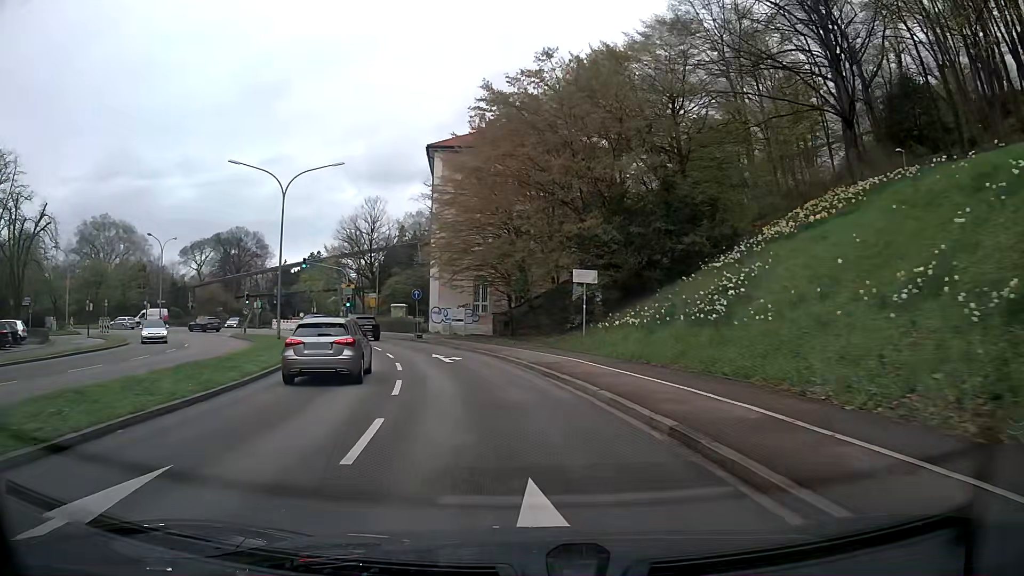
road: primary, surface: asphalt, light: Day
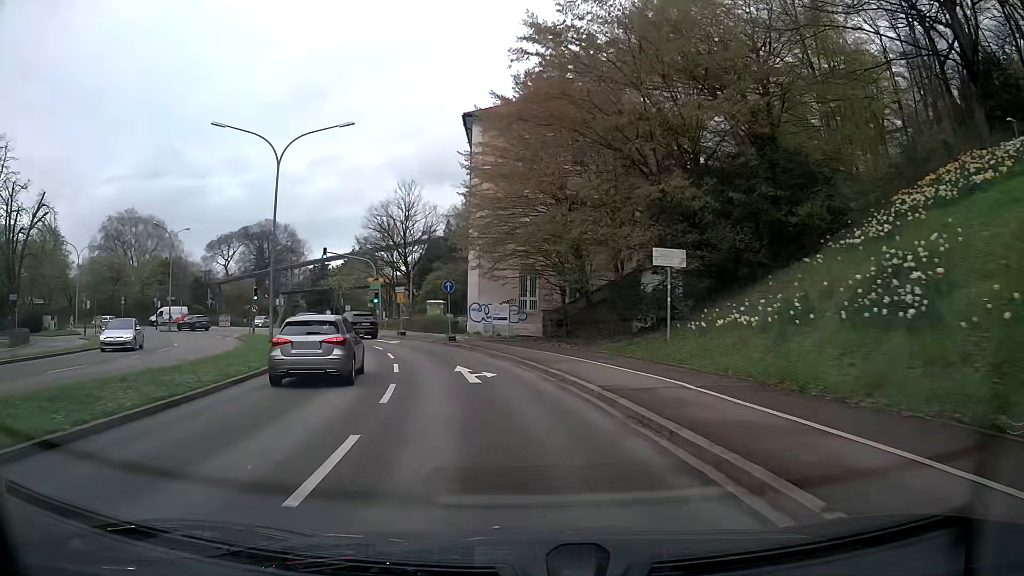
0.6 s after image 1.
(-0.4, +7.7) m; -5°
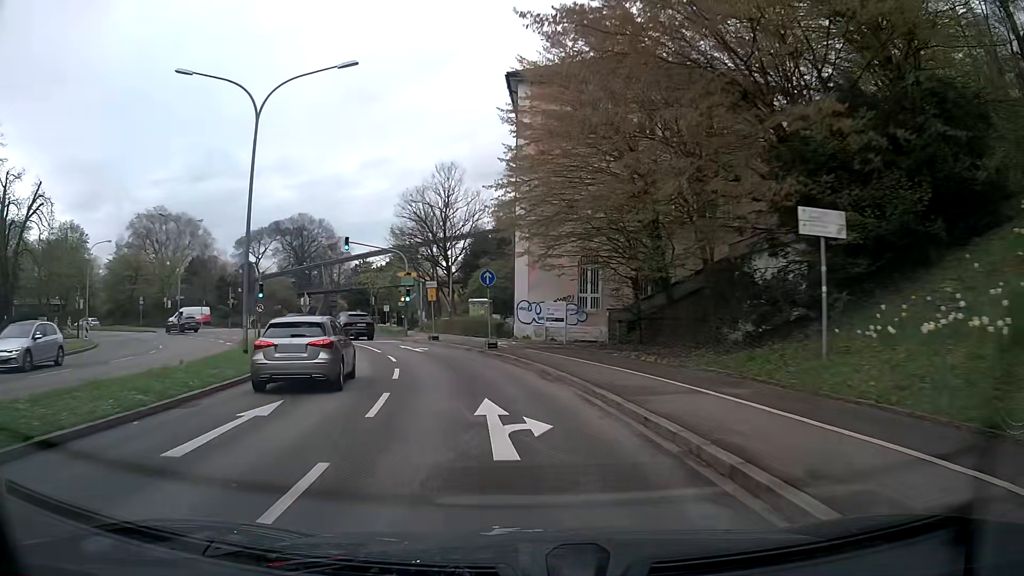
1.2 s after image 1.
(-0.3, +7.7) m; -5°
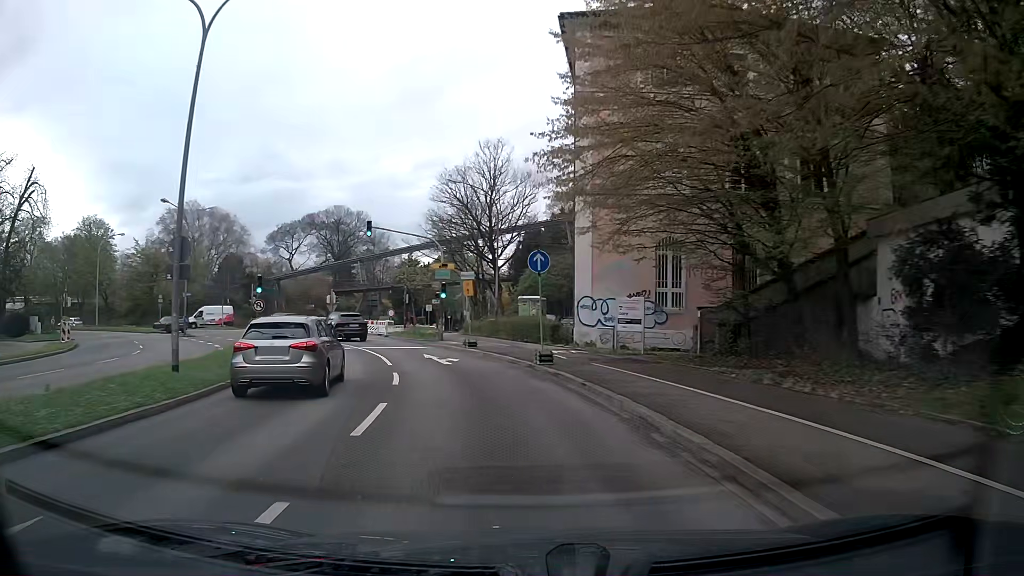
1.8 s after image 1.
(-0.2, +7.5) m; -4°
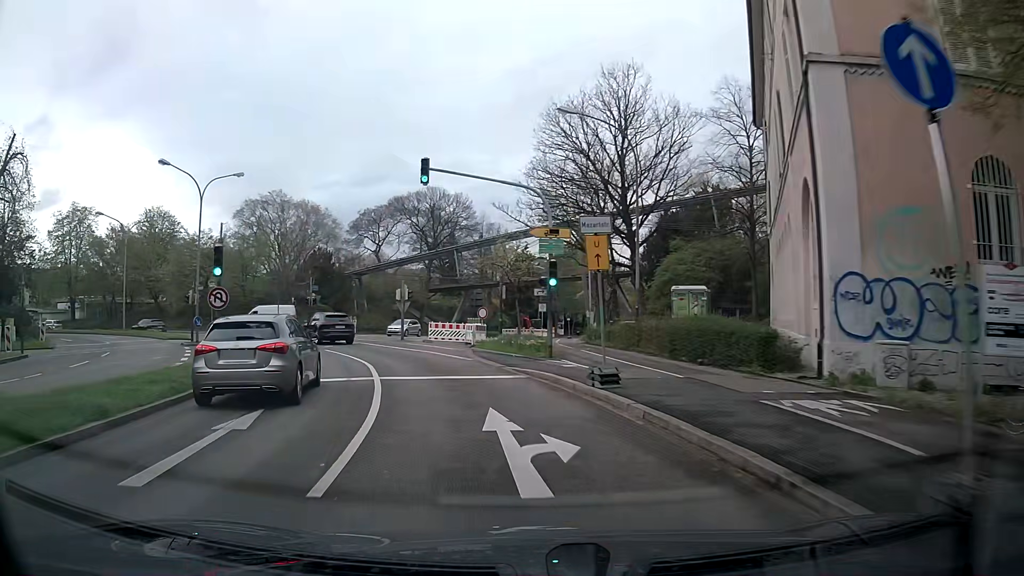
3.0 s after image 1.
(-1.3, +14.5) m; -10°
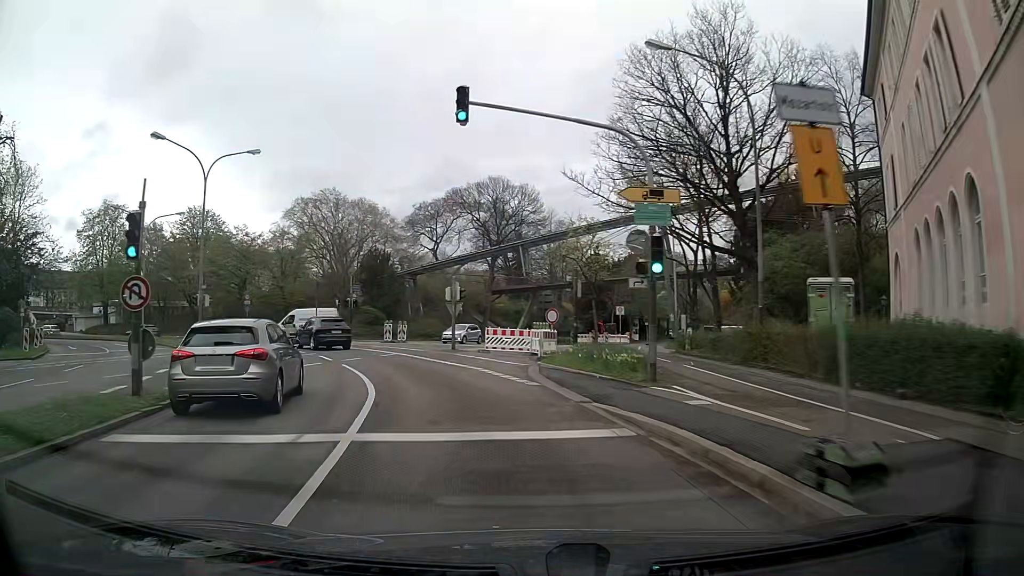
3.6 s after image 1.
(-0.4, +7.2) m; -6°
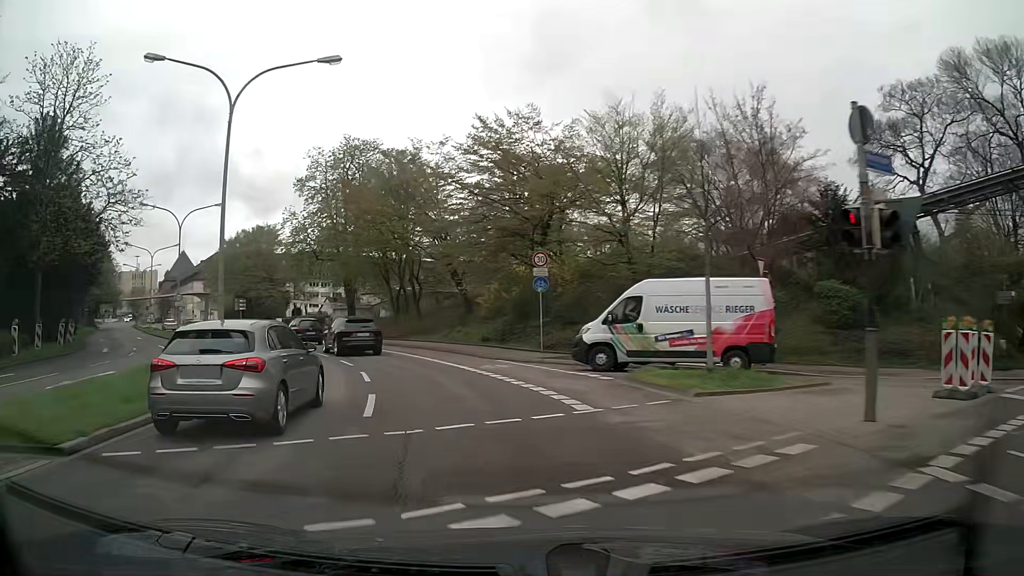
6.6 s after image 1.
(-10.1, +33.2) m; -34°
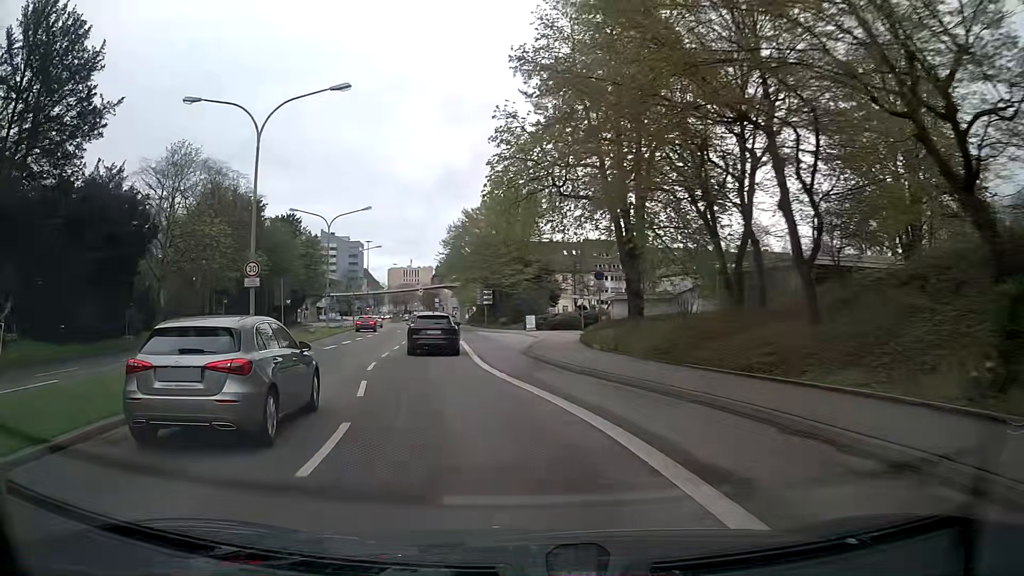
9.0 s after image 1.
(-6.1, +27.6) m; -25°
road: unclassified
(-1, +10) (-2, +20) (-4, +30) (-5, +40) (-7, +50) (-8, +59) (-10, +69) (-12, +79) (-14, +89) (-14, +99) m
